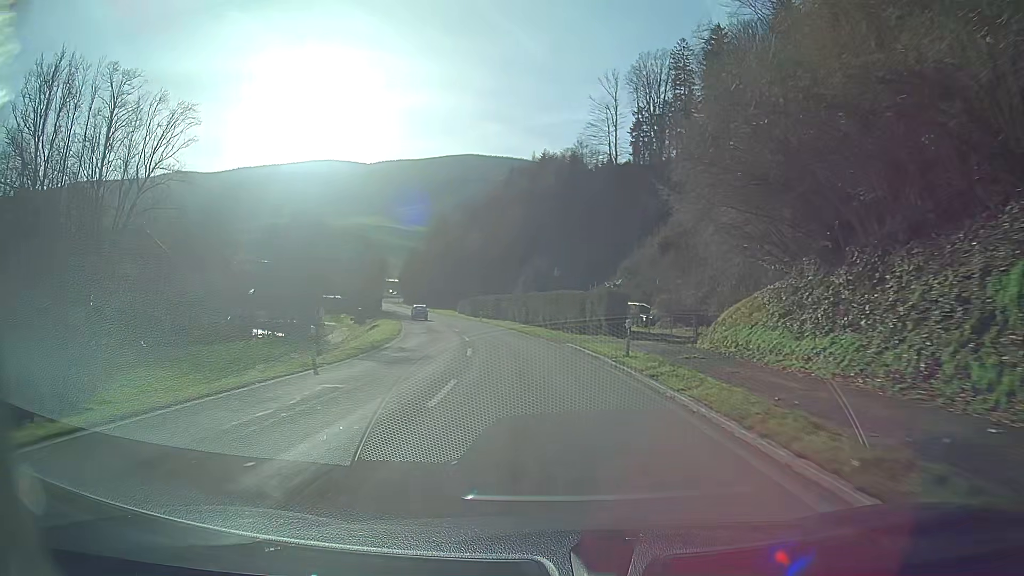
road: secondary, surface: asphalt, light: Day
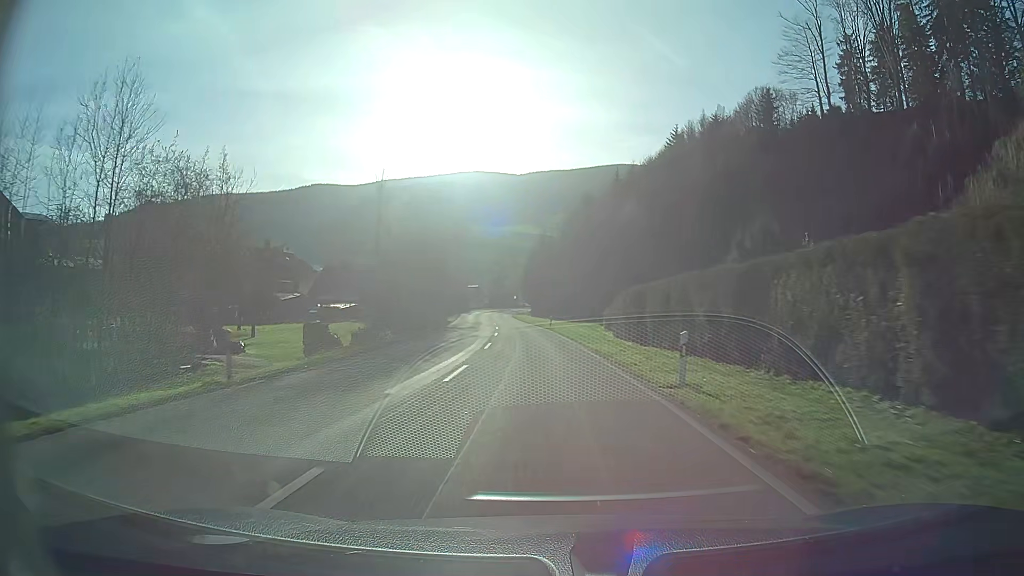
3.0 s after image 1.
(-7.4, +56.4) m; -13°
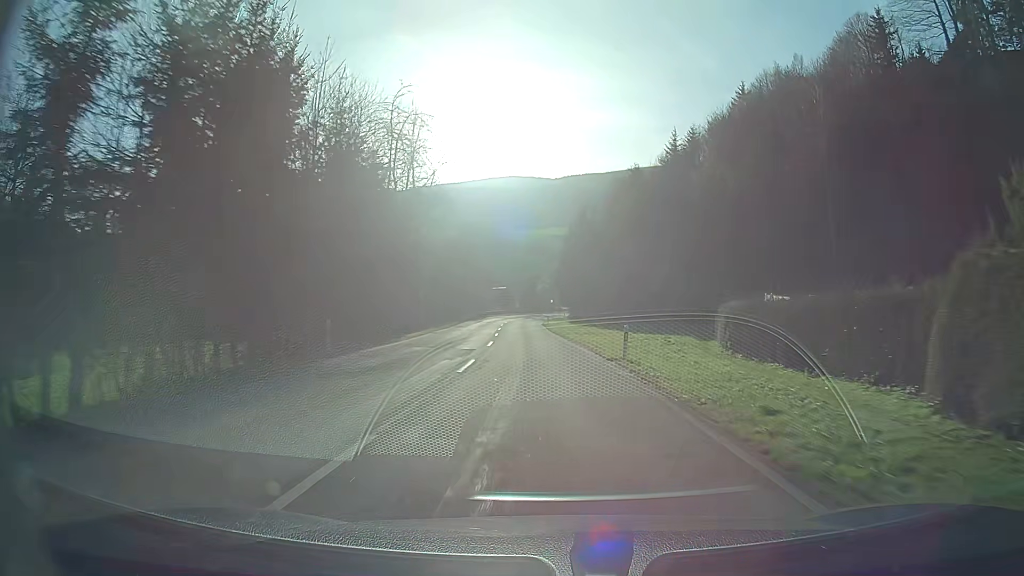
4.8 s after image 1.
(-1.0, +34.7) m; -3°
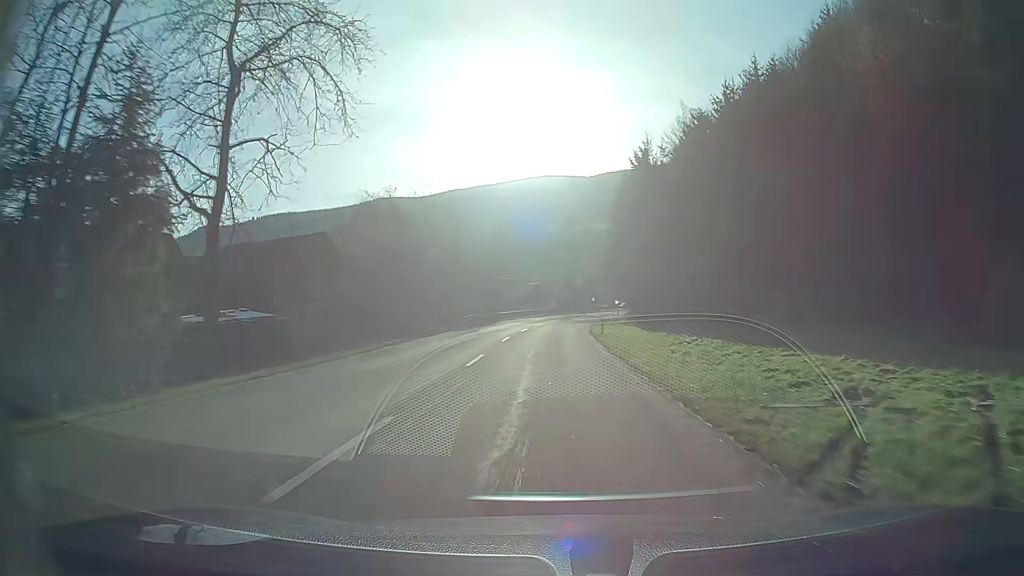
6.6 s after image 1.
(-1.0, +34.8) m; -3°
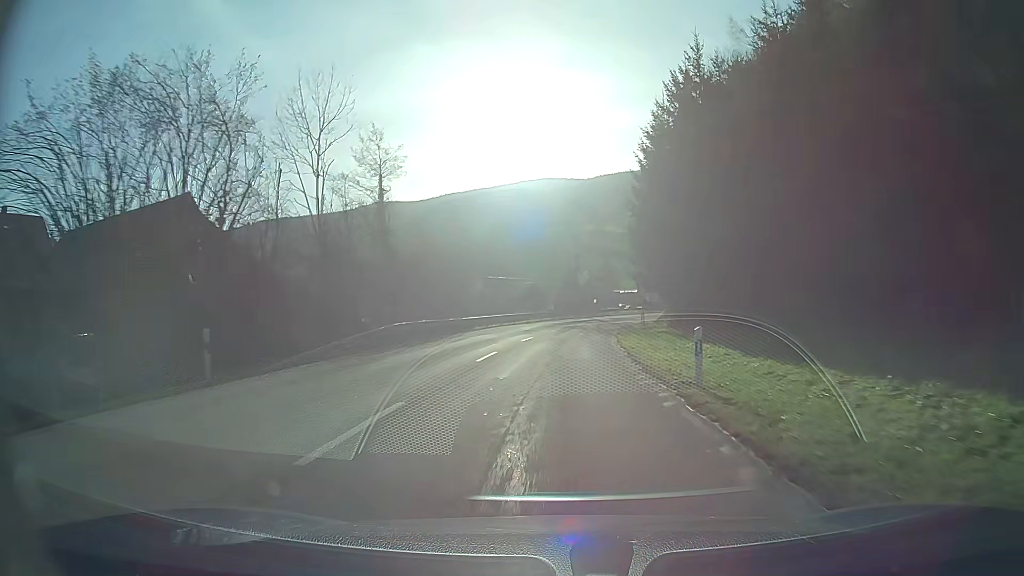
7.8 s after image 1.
(+0.1, +22.9) m; +1°
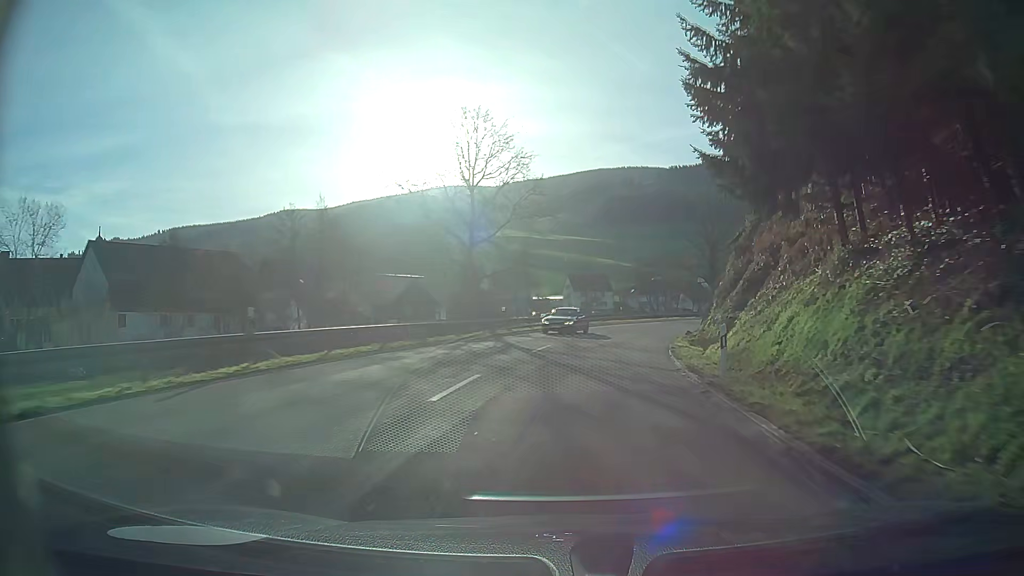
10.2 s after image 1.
(+2.6, +43.5) m; +9°
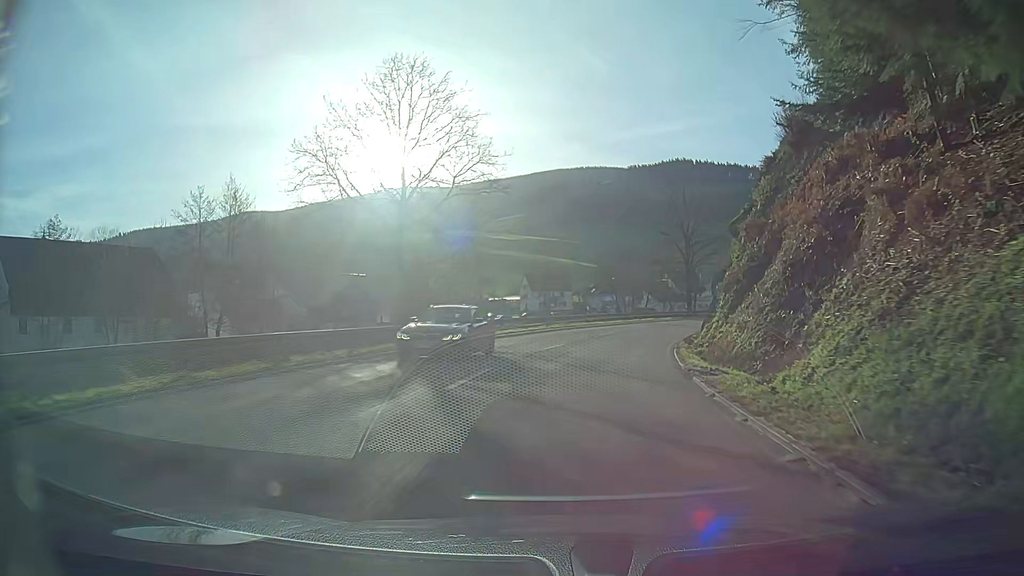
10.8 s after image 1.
(+0.4, +10.4) m; +4°
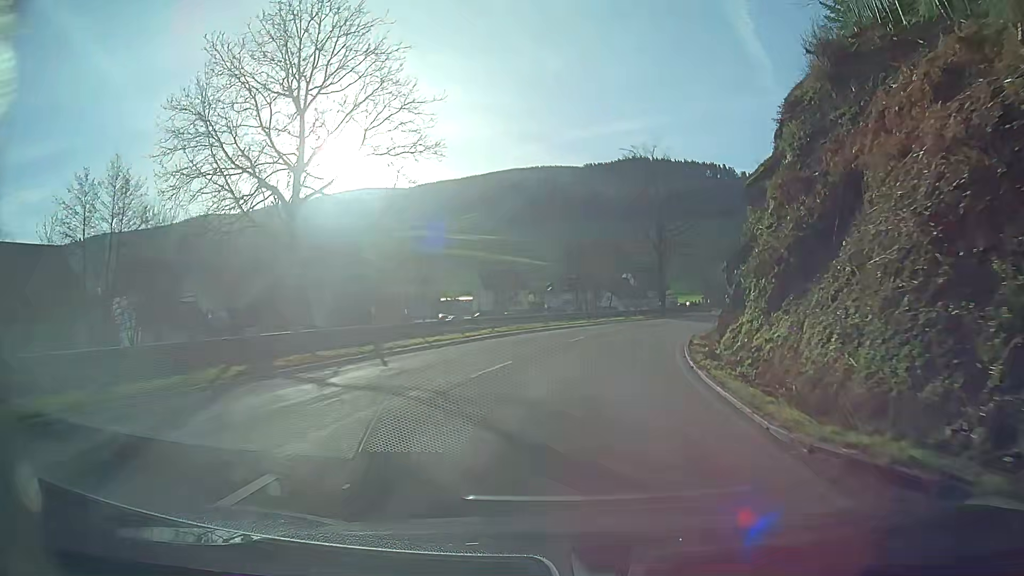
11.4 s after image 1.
(+0.4, +10.2) m; +4°
(0, +10) (+2, +20) (+4, +30) (+7, +39) (+10, +48) (+15, +57) (+21, +66) (+27, +73) (+34, +81) (+41, +87) m
